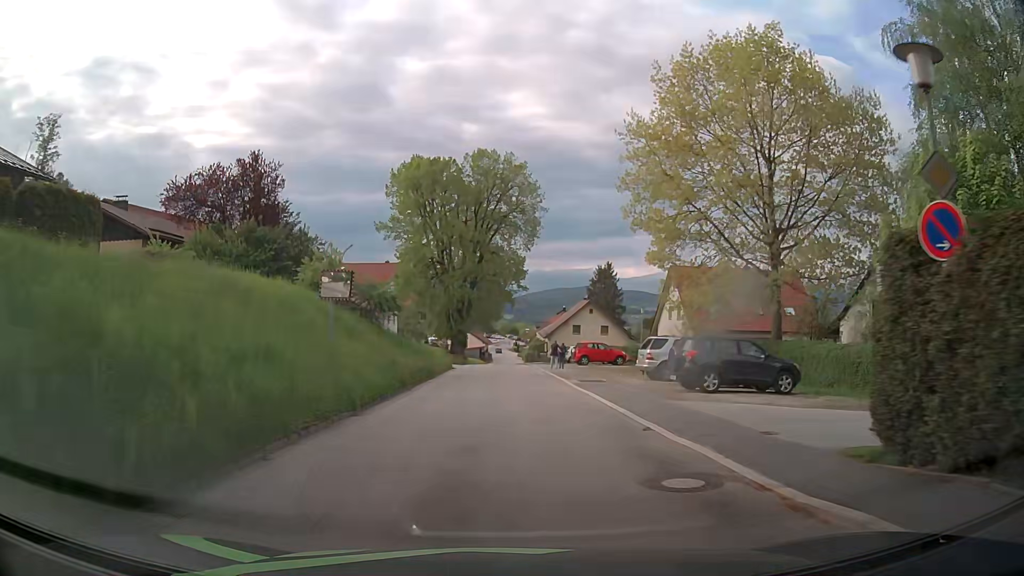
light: Day
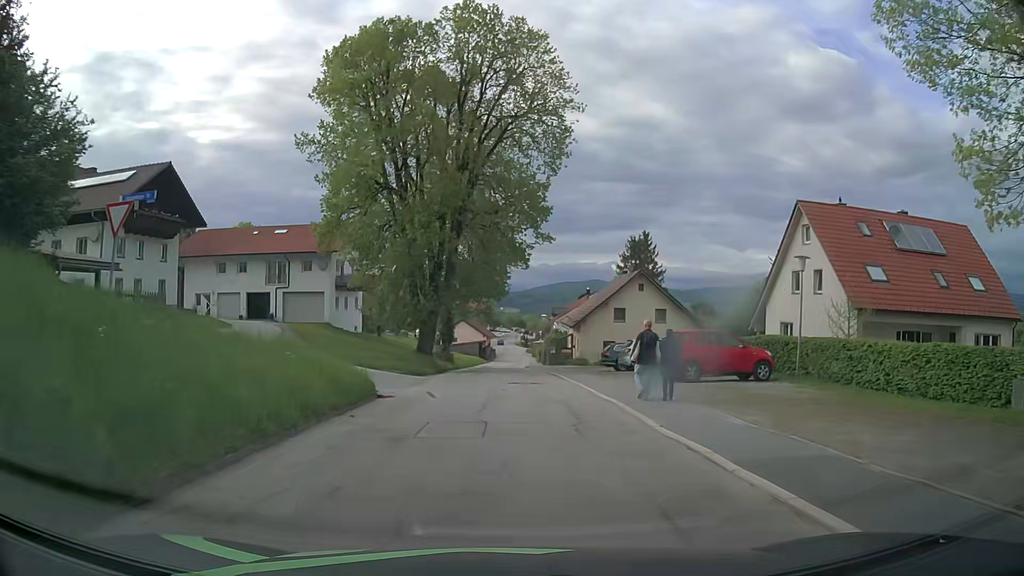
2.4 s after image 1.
(-0.1, +27.2) m; -1°
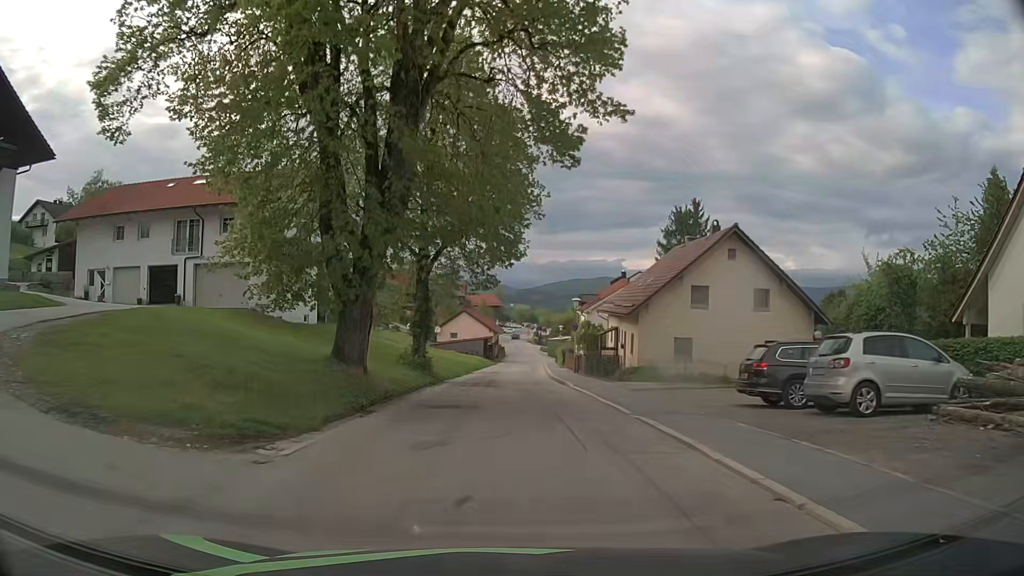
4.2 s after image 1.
(-0.1, +20.1) m; -1°
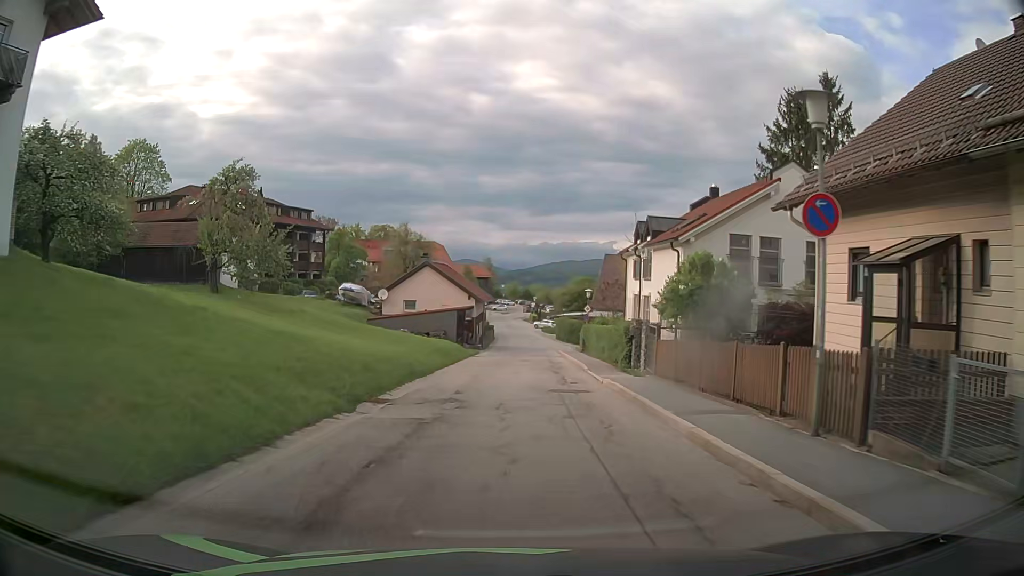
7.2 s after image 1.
(+0.2, +33.4) m; +1°
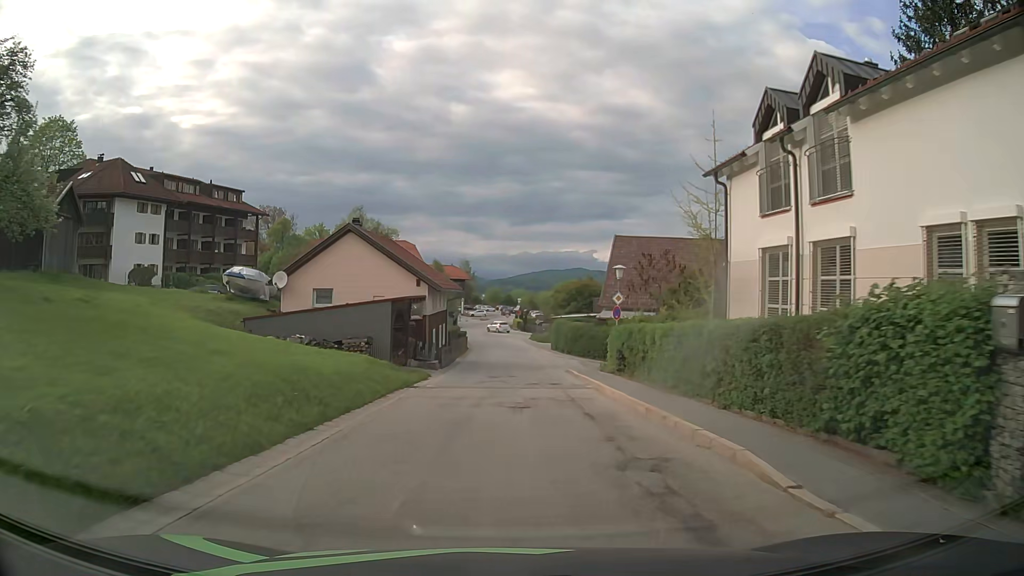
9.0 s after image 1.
(+0.3, +20.2) m; +1°
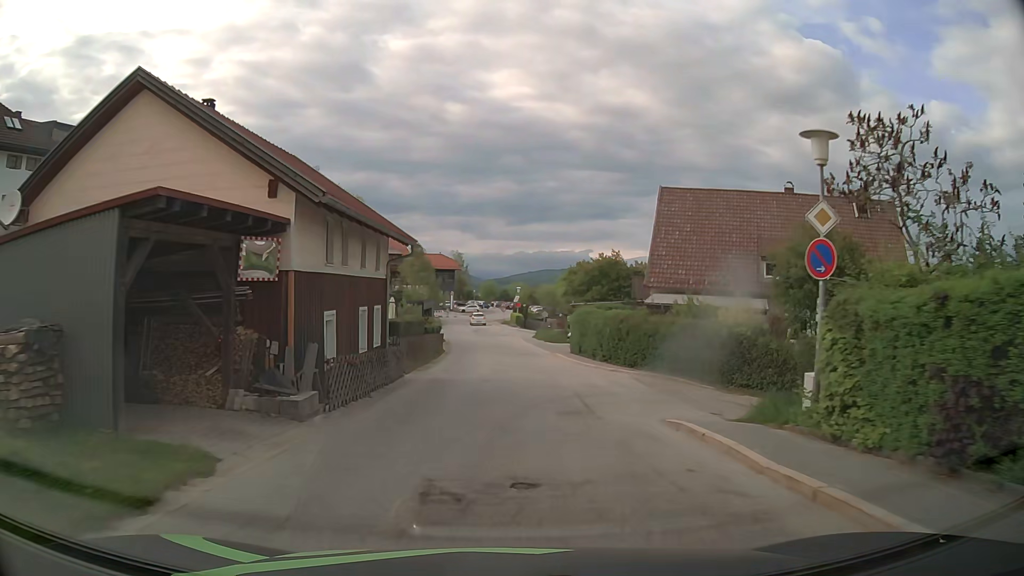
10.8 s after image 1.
(+0.1, +19.1) m; +1°
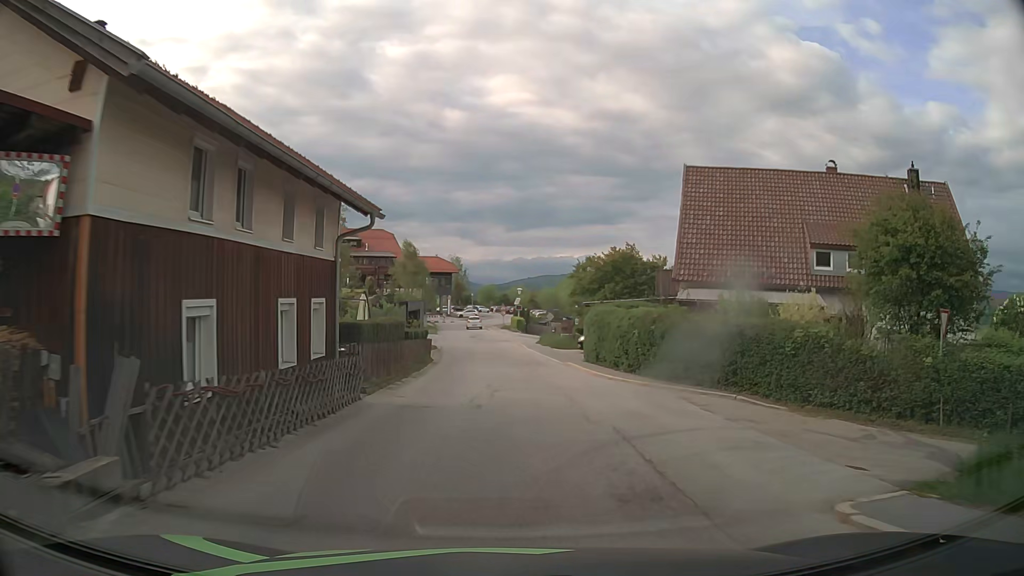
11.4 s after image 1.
(0.0, +6.2) m; 0°
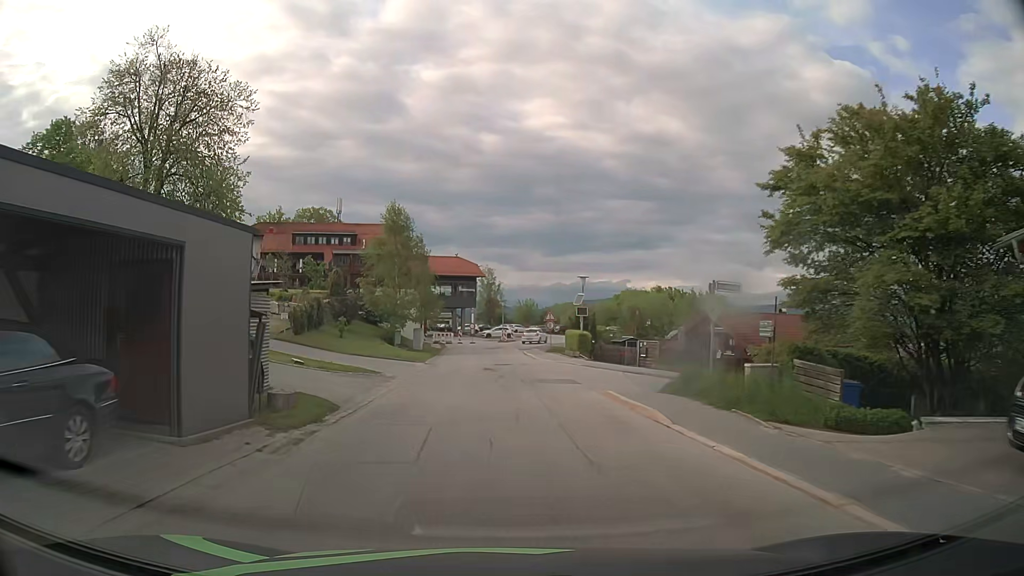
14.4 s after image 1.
(-0.6, +32.1) m; -4°
(0, +10) (0, +20) (-1, +30) (-1, +40) (-1, +50) (+1, +60) (+4, +69) (+7, +79) (+8, +89) (+7, +99) m
